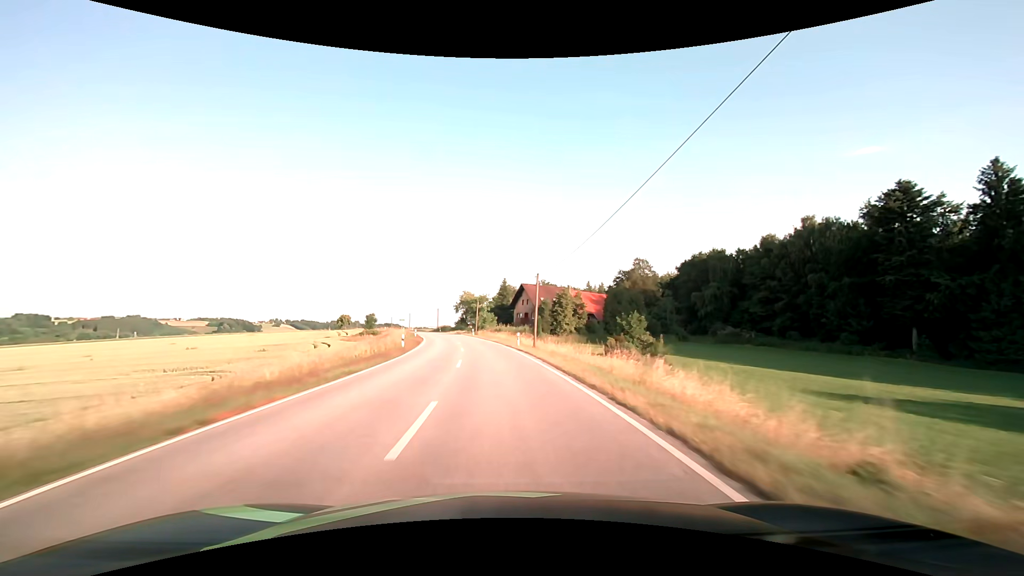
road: secondary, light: Day
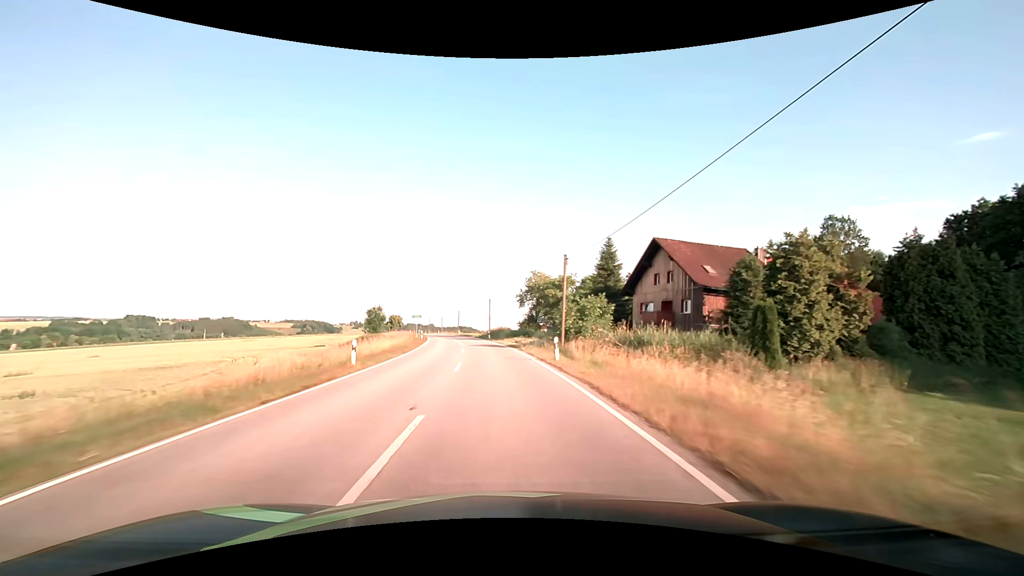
(-3.6, +49.7) m; -8°
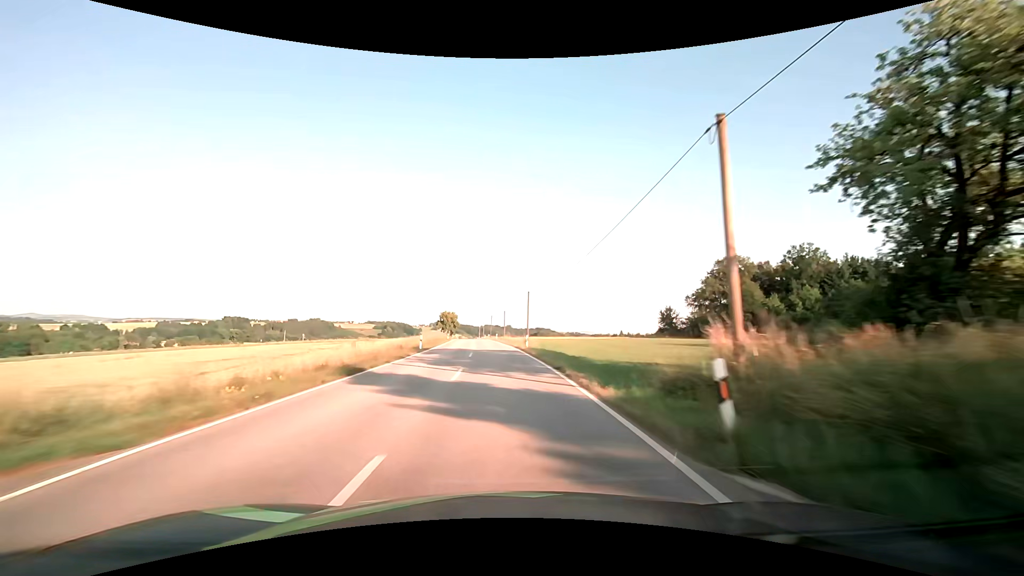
(-5.0, +62.2) m; -9°
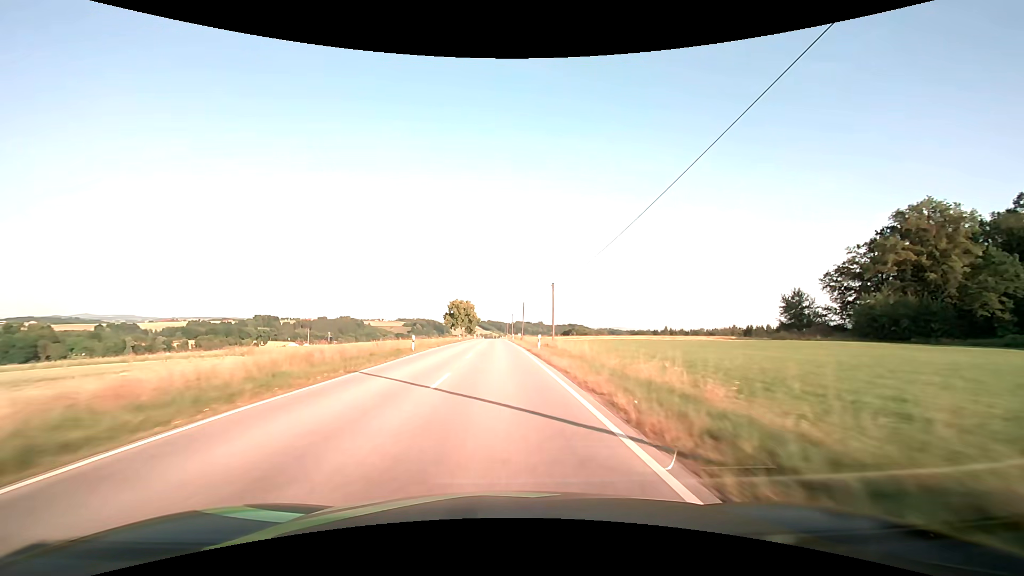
(-1.7, +50.2) m; -4°
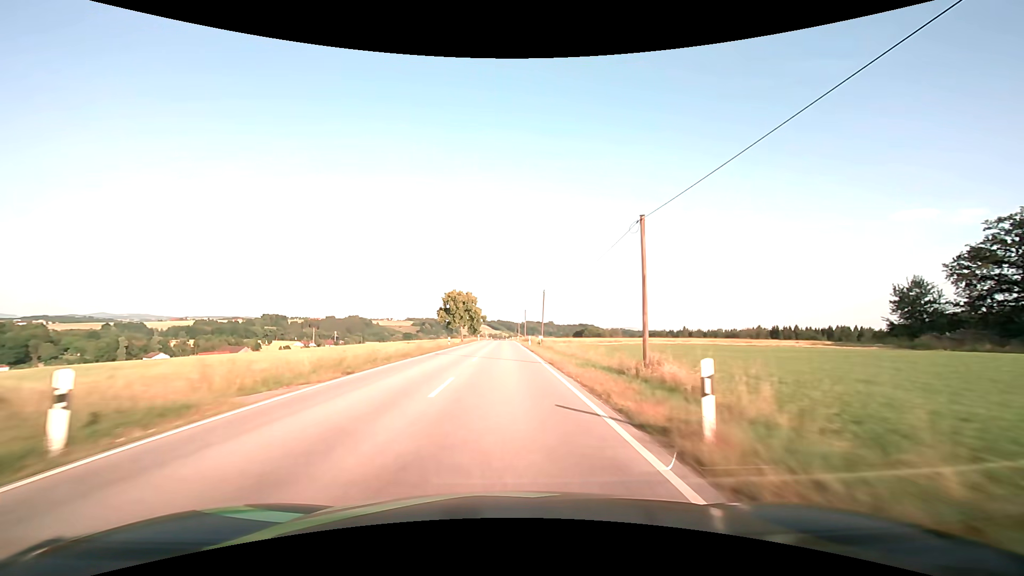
(-0.4, +25.2) m; -1°
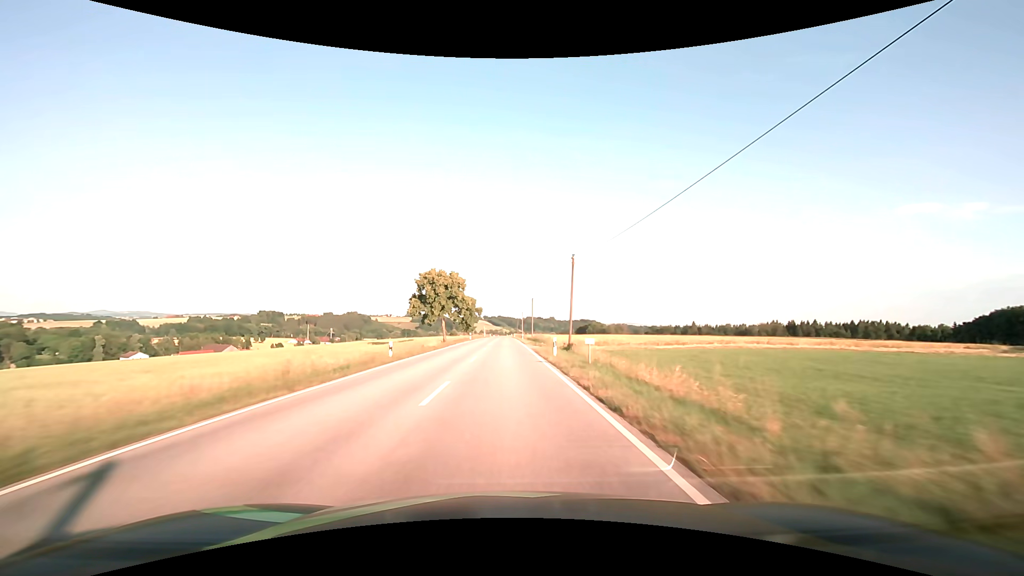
(0.0, +25.2) m; 0°
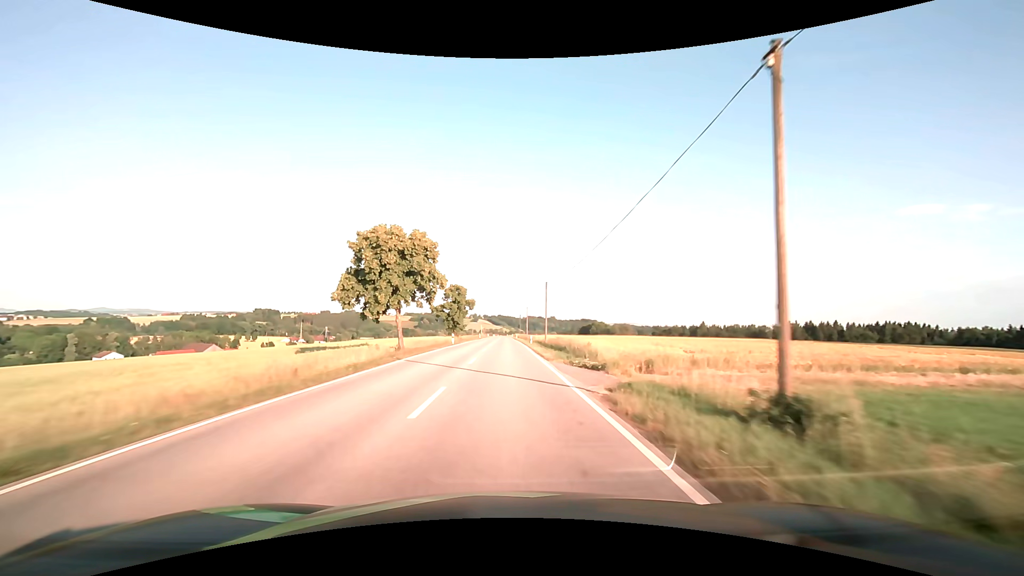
(0.0, +25.2) m; 0°
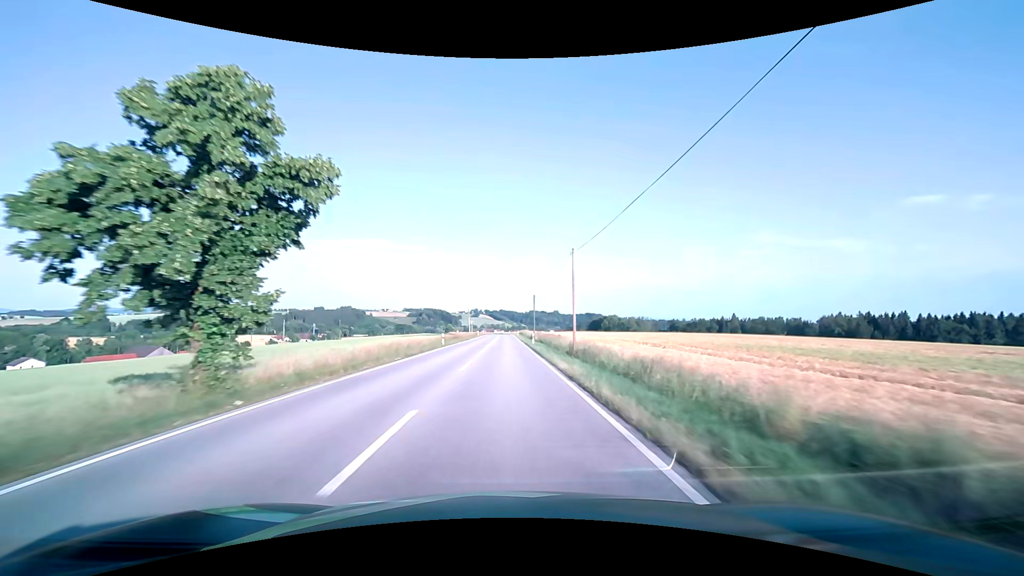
(+0.2, +63.2) m; 0°
(0, +10) (0, +20) (0, +30) (0, +40) (0, +50) (0, +60) (0, +70) (0, +80) (0, +90) (0, +100) m
